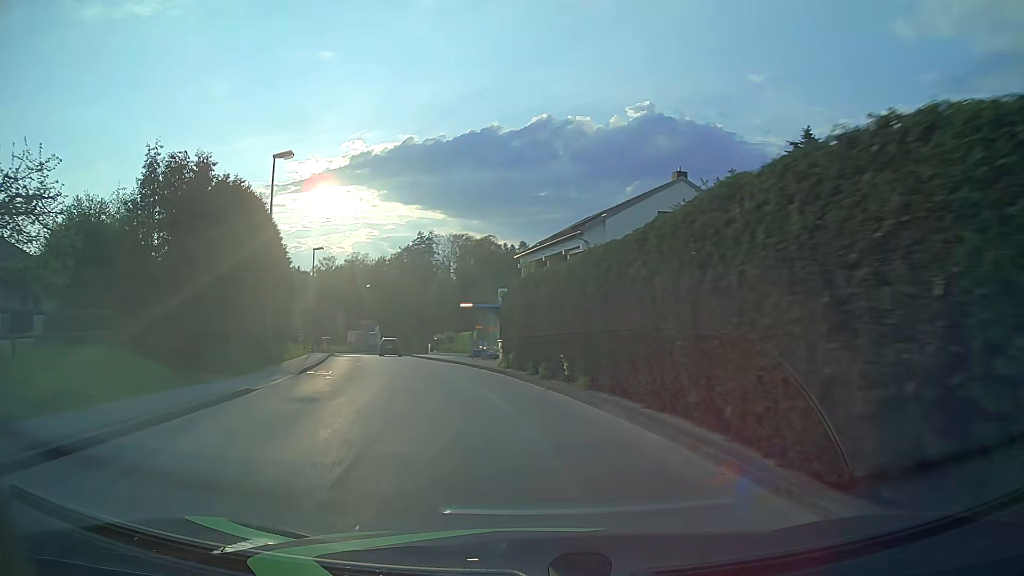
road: unclassified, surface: asphalt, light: Day
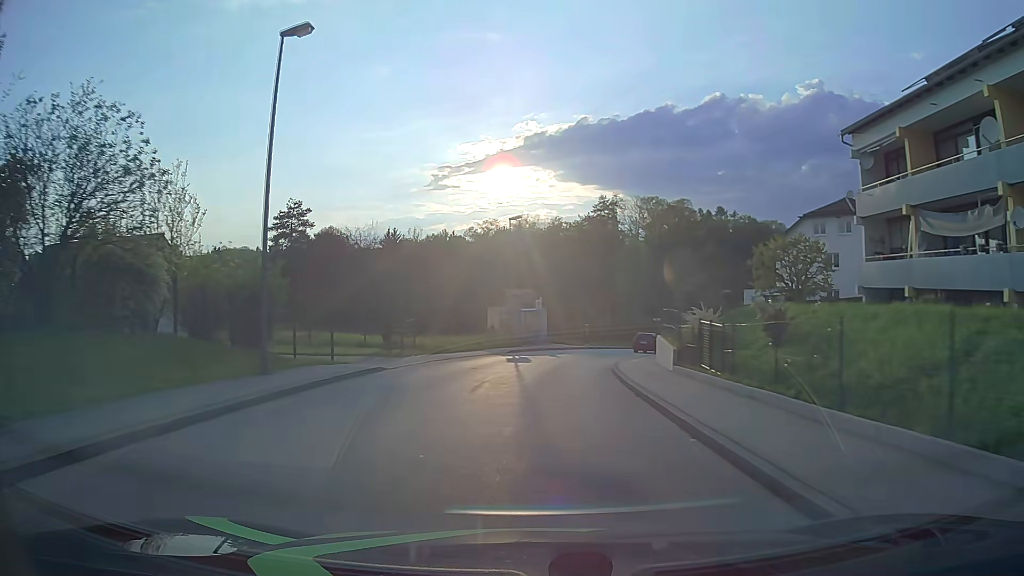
(-7.1, +37.1) m; -15°
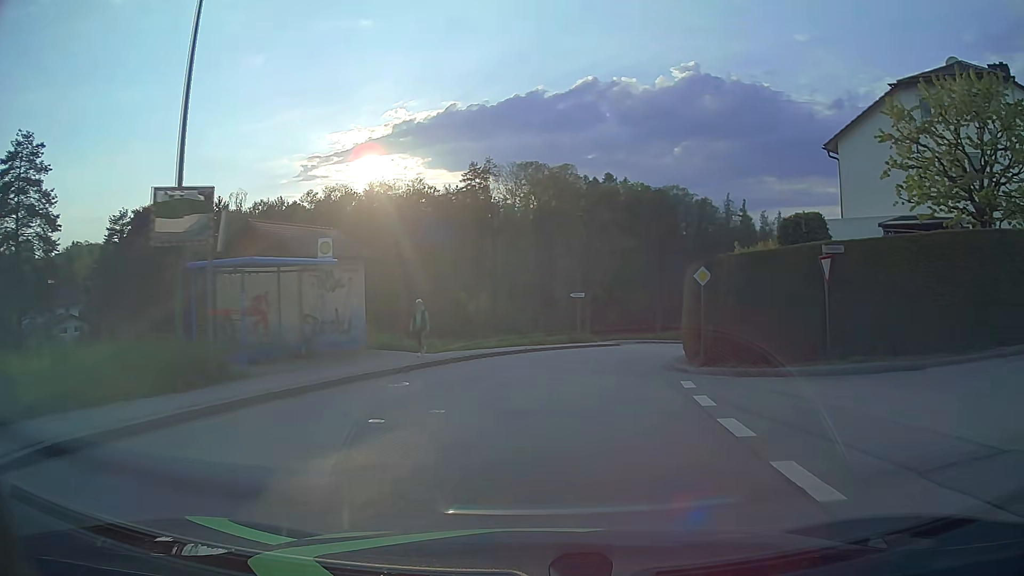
(+2.0, +30.1) m; +11°
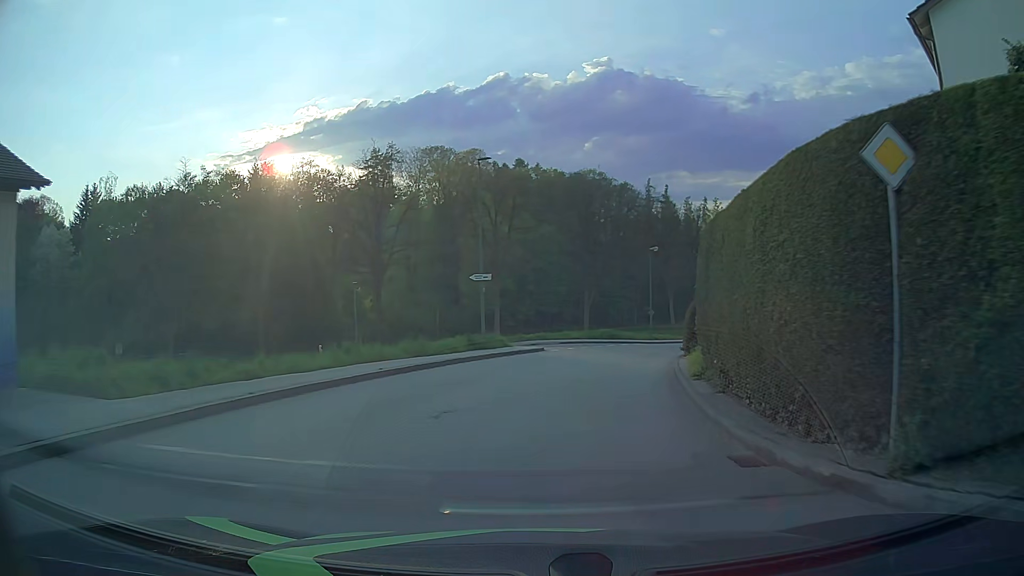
(+0.9, +13.8) m; +7°
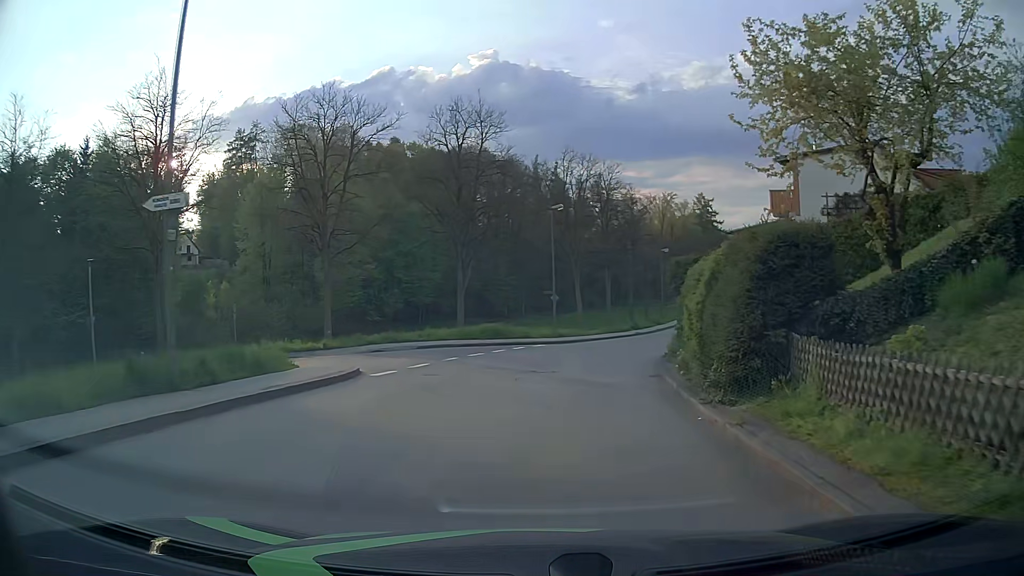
(+1.6, +17.4) m; +10°
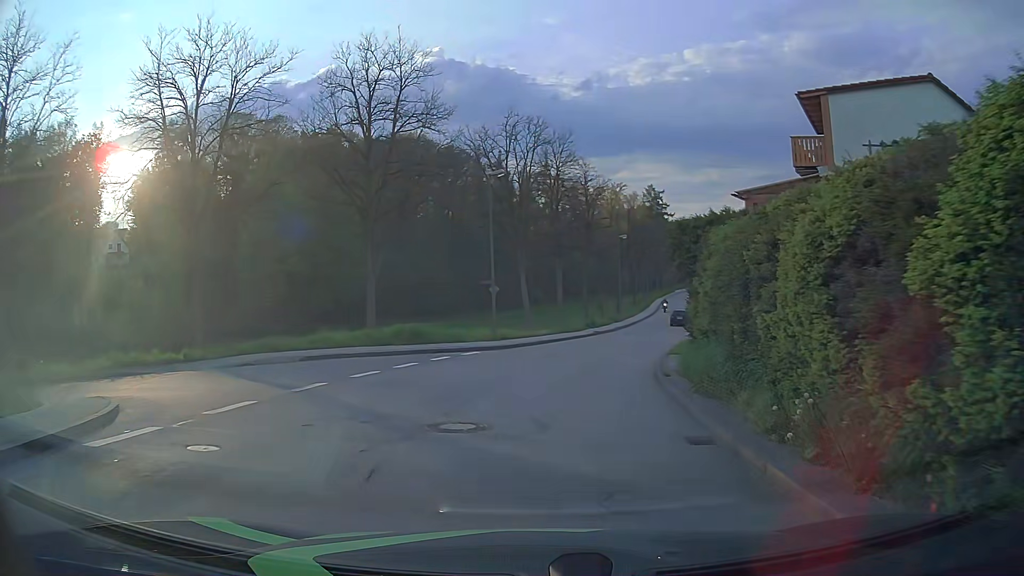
(+0.4, +8.8) m; +5°
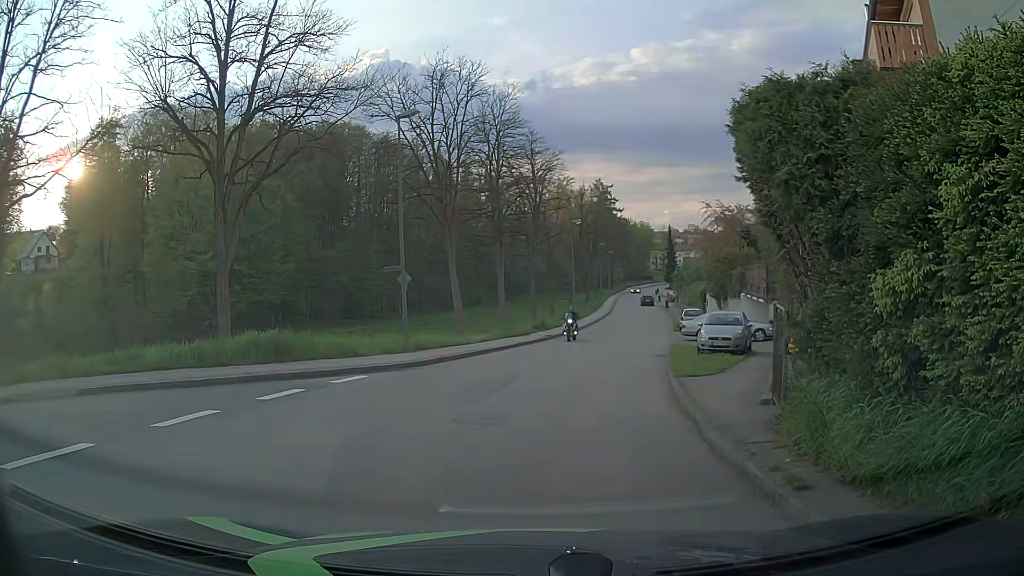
(+0.3, +8.9) m; +3°
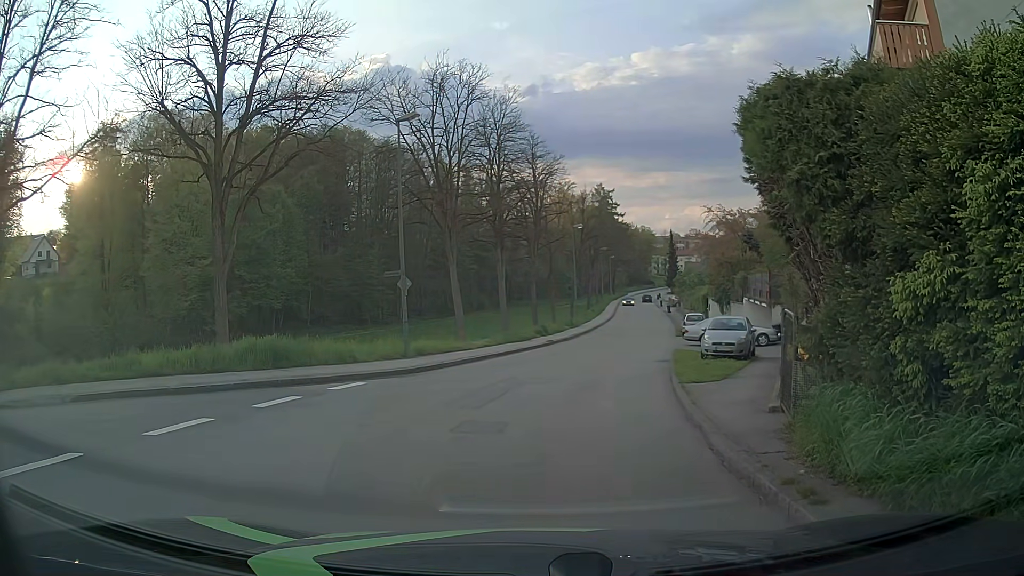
(0.0, +0.4) m; 0°
(-5, +7) (-15, +8) (-25, +4) (-33, -1) (-42, -6) (-51, -10) (-60, -13) (-70, -15) (-80, -18) (-89, -21) m
